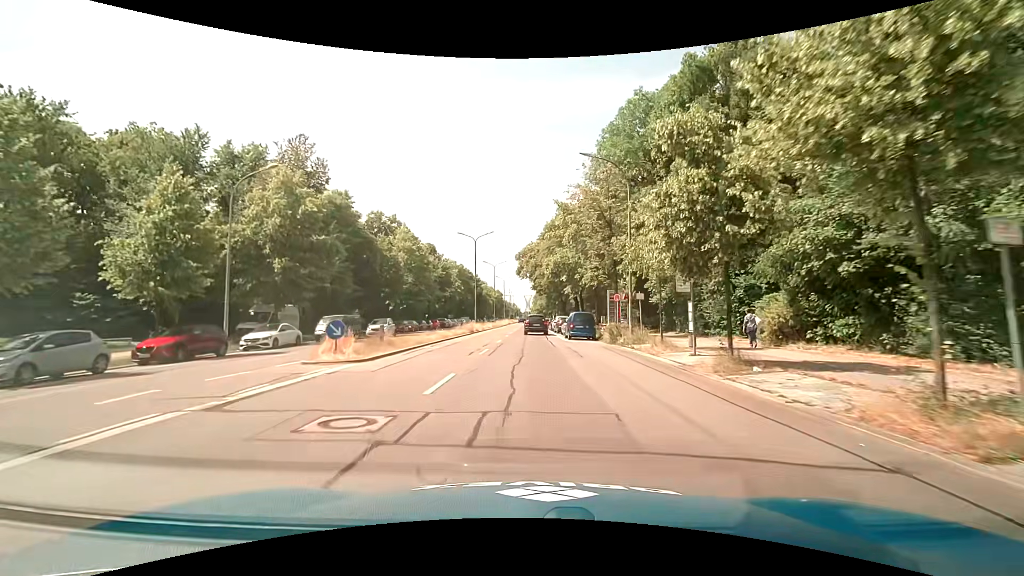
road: primary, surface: asphalt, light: Day
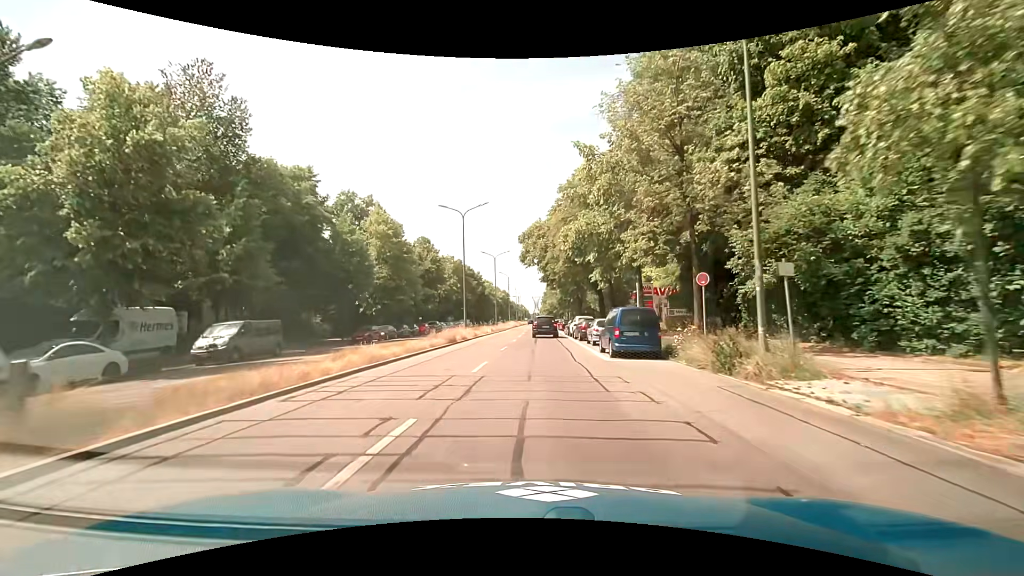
(-0.2, +14.2) m; -2°
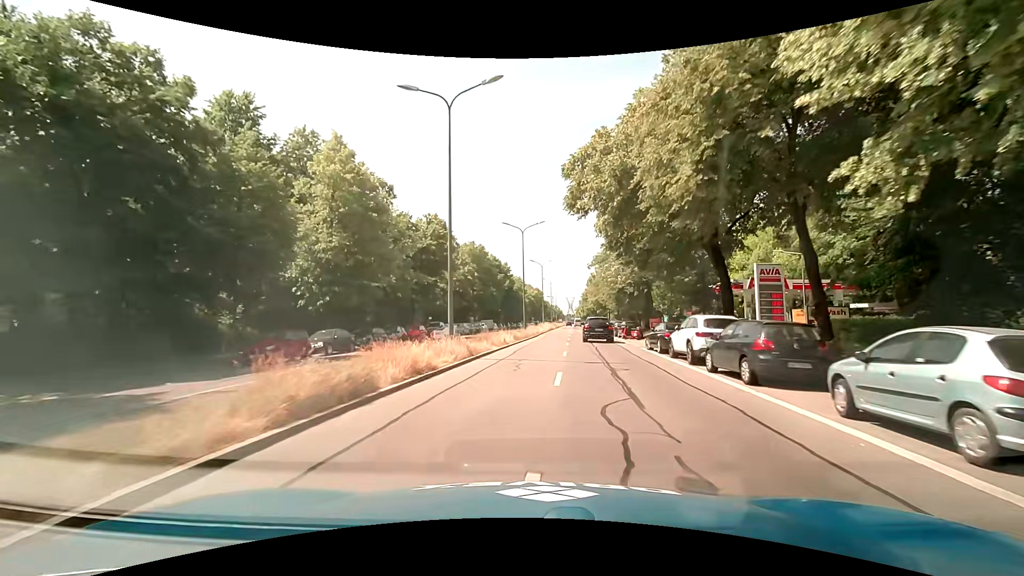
(-0.5, +20.7) m; -4°
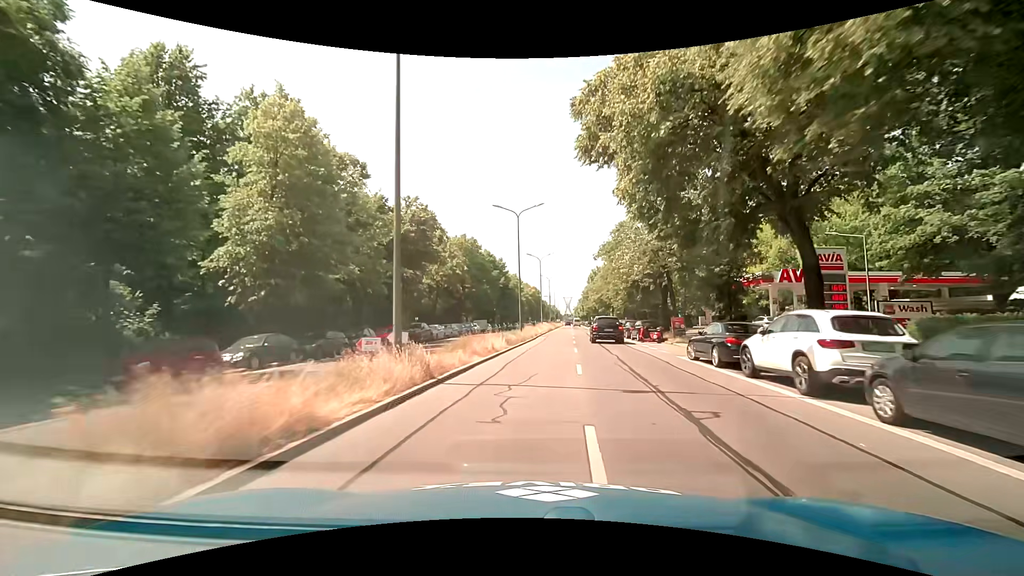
(0.0, +7.0) m; +1°
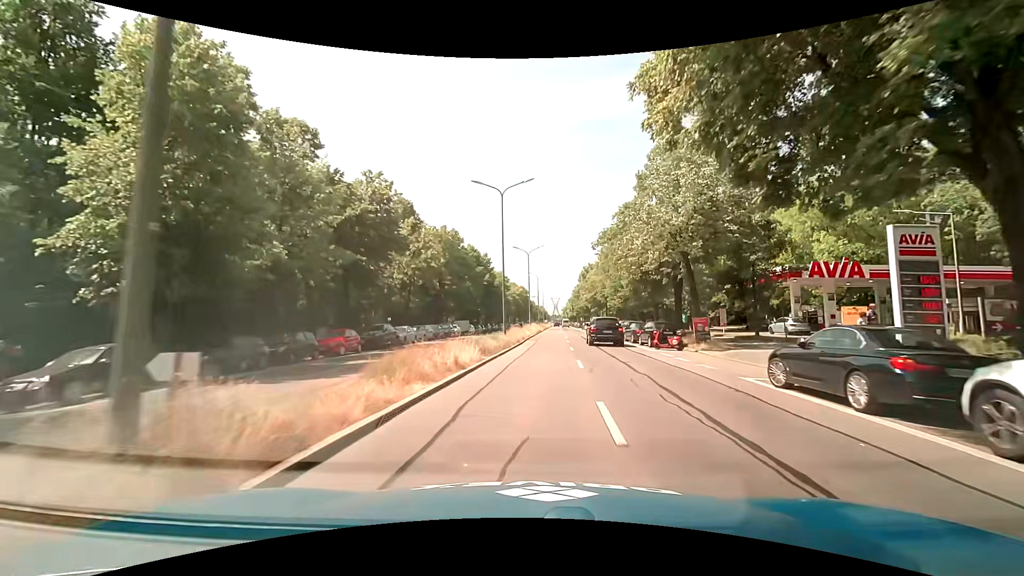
(+0.1, +7.1) m; +1°
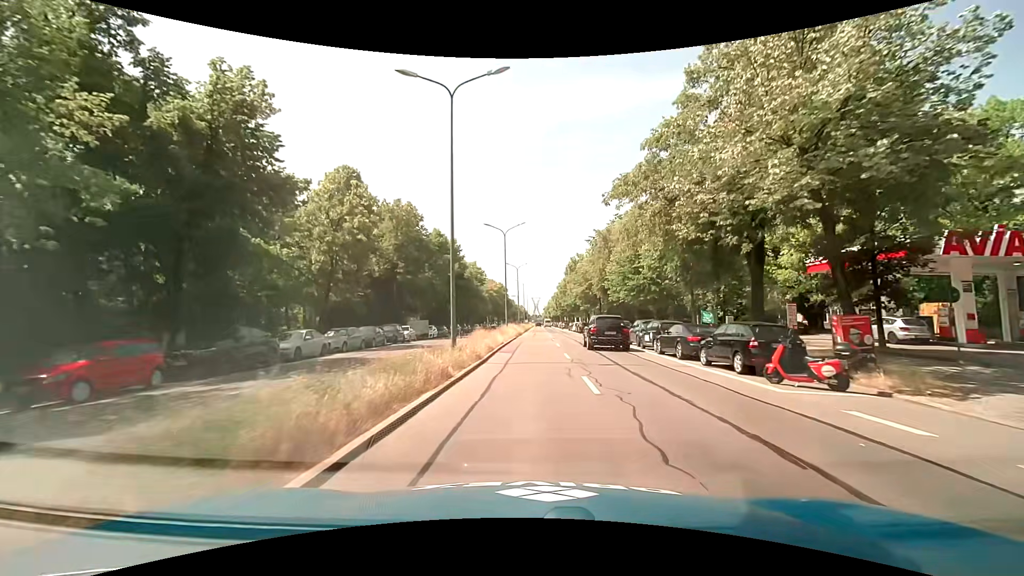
(+0.4, +14.5) m; +2°
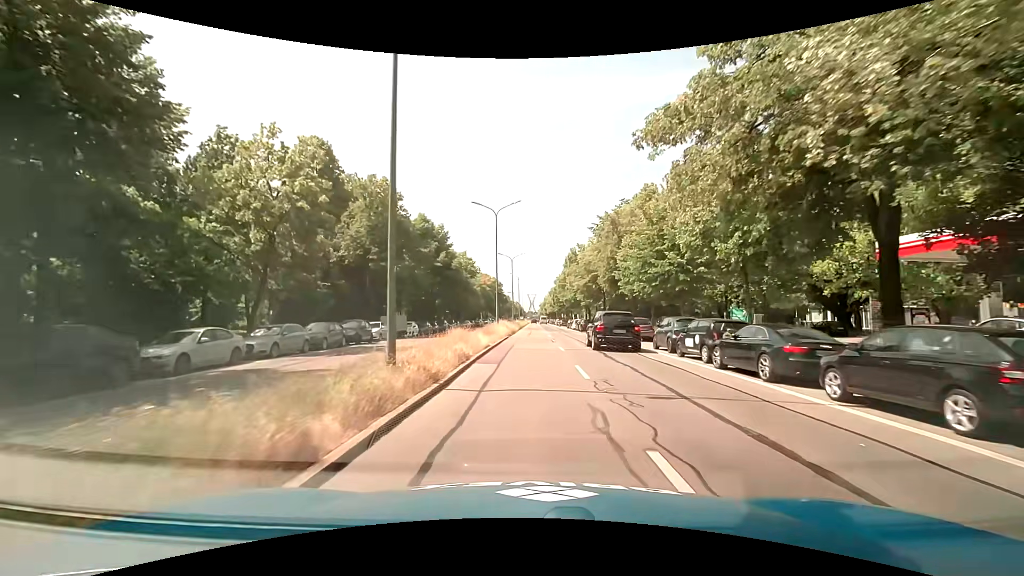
(0.0, +7.4) m; 0°
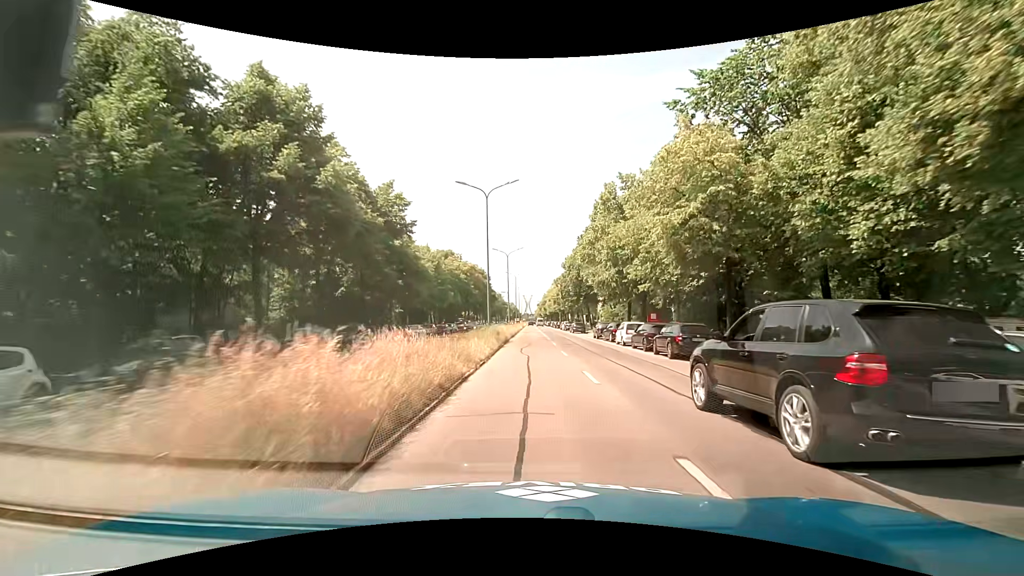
(+0.3, +37.3) m; +1°
(0, +10) (0, +20) (0, +30) (0, +40) (0, +50) (0, +60) (-1, +70) (-1, +80) (-1, +90) (-1, +100) m
